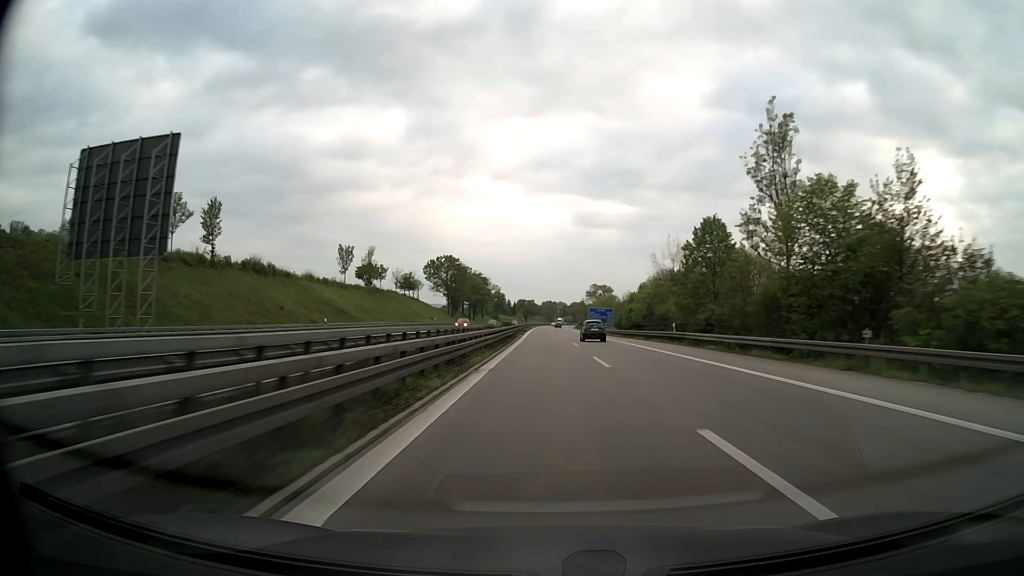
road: motorway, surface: asphalt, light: Day
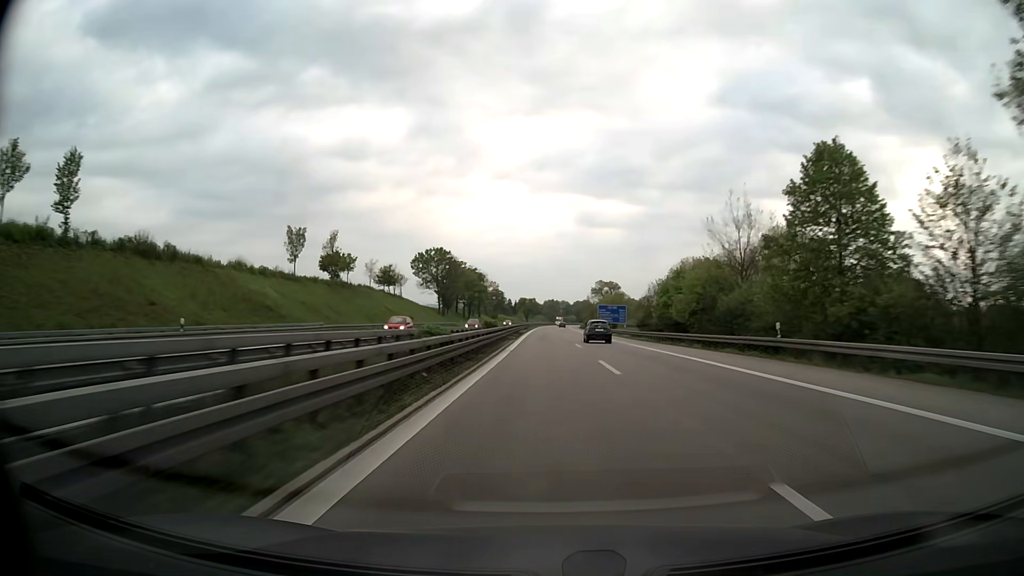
(0.0, +21.0) m; 0°
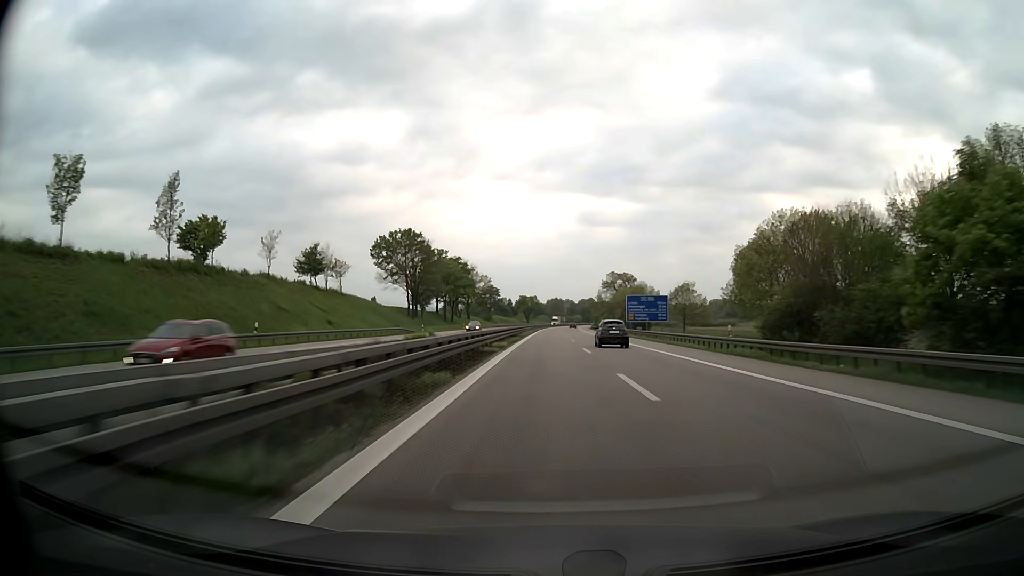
(-0.1, +42.3) m; 0°
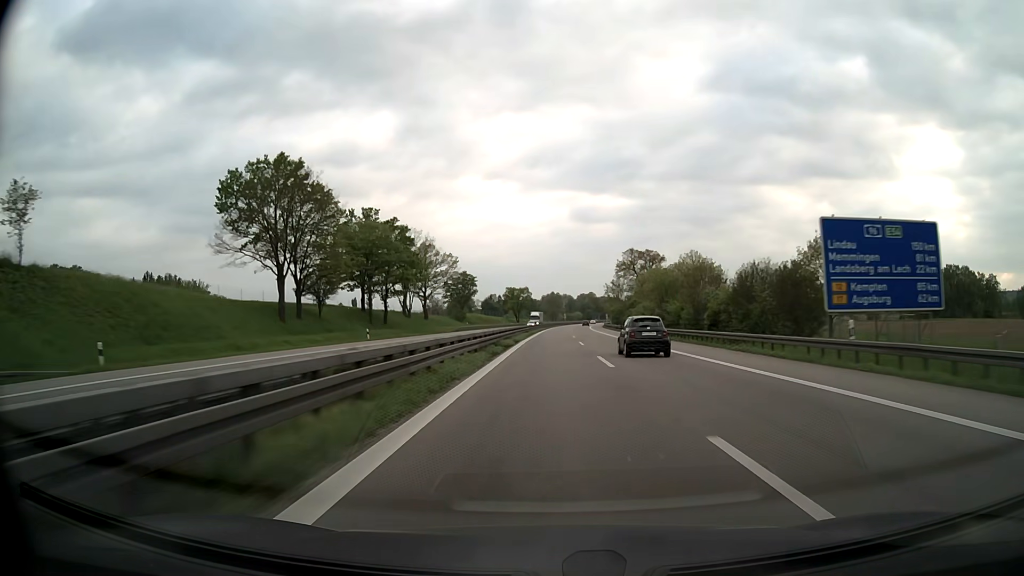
(0.0, +64.2) m; 0°
(0, +10) (0, +20) (0, +30) (0, +40) (0, +50) (+1, +60) (+1, +70) (+1, +80) (+1, +90) (+2, +100) m
